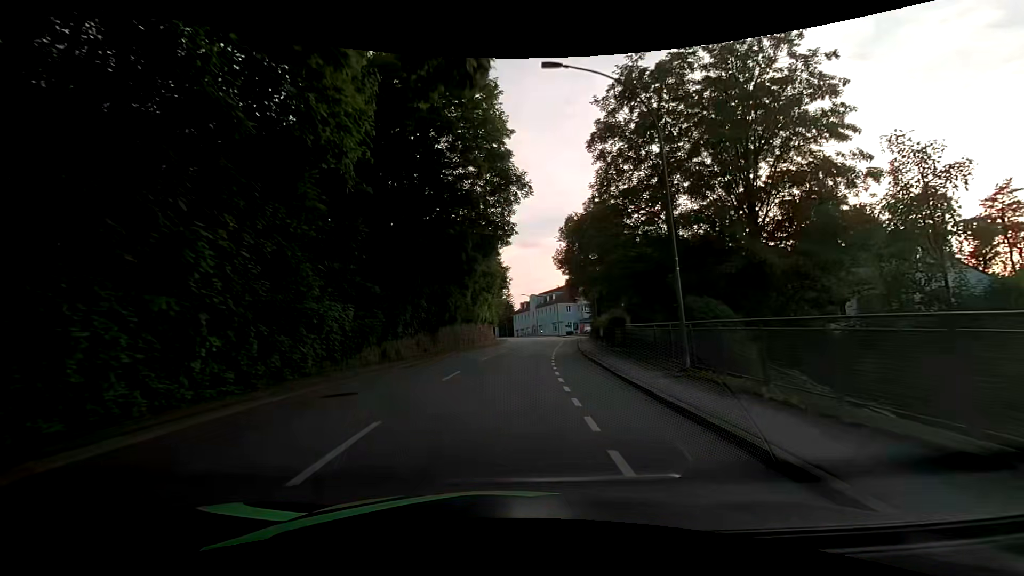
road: tertiary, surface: asphalt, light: Day
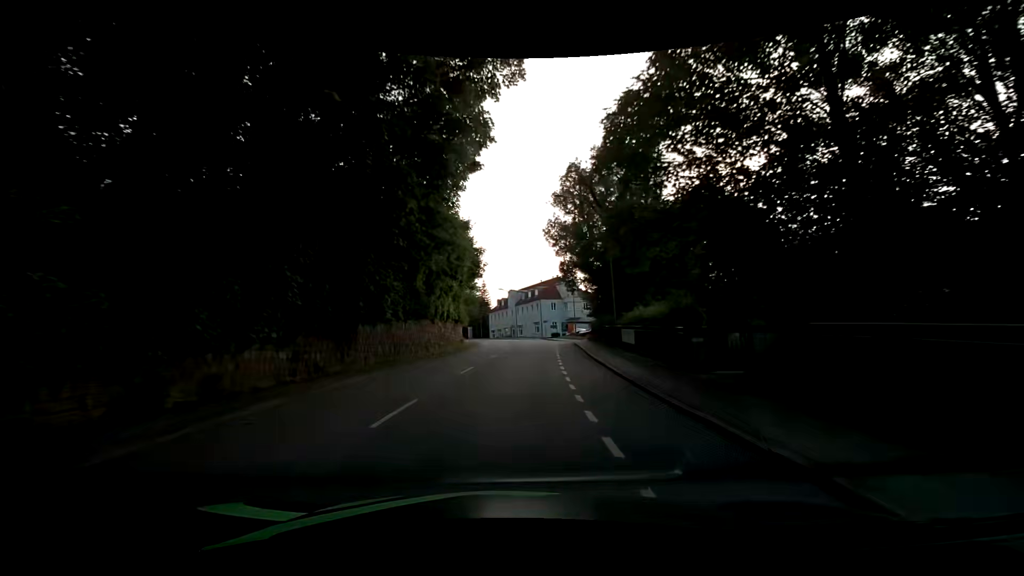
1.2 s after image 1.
(+0.1, +15.3) m; +1°
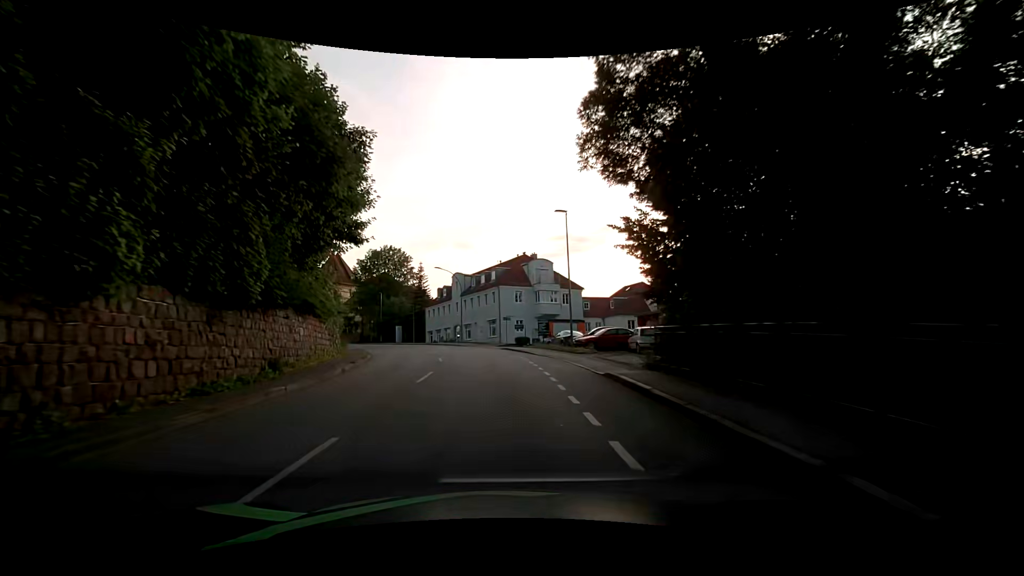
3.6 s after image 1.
(+1.8, +30.4) m; +5°
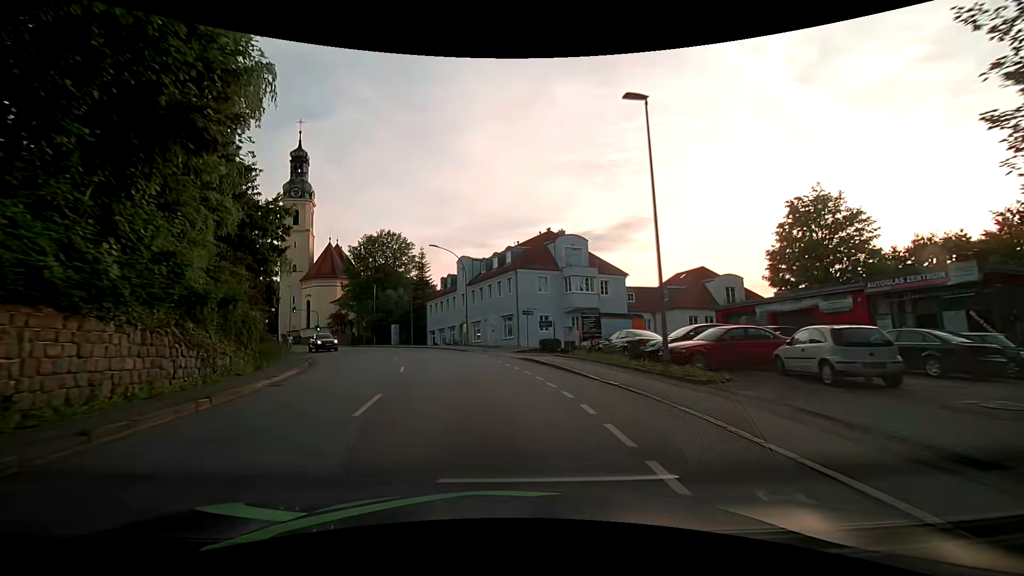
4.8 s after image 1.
(-0.1, +14.7) m; -1°
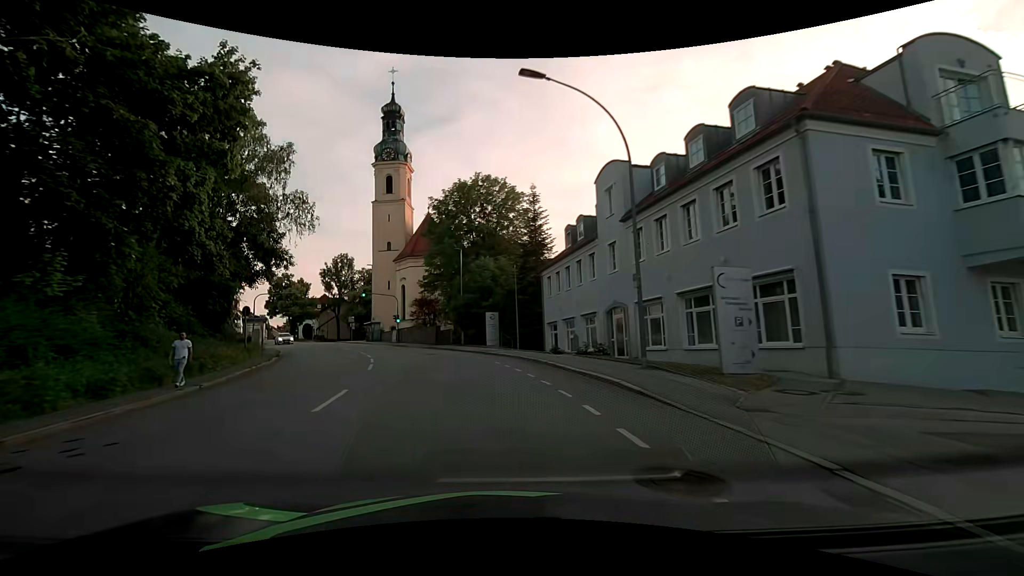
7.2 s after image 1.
(-3.5, +28.3) m; -16°
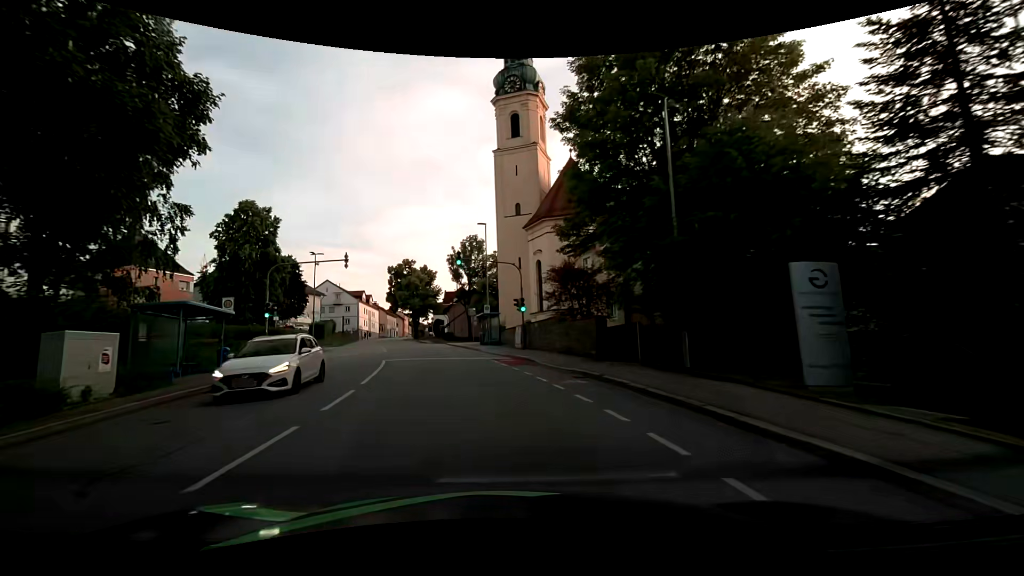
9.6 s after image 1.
(-4.0, +27.2) m; -18°
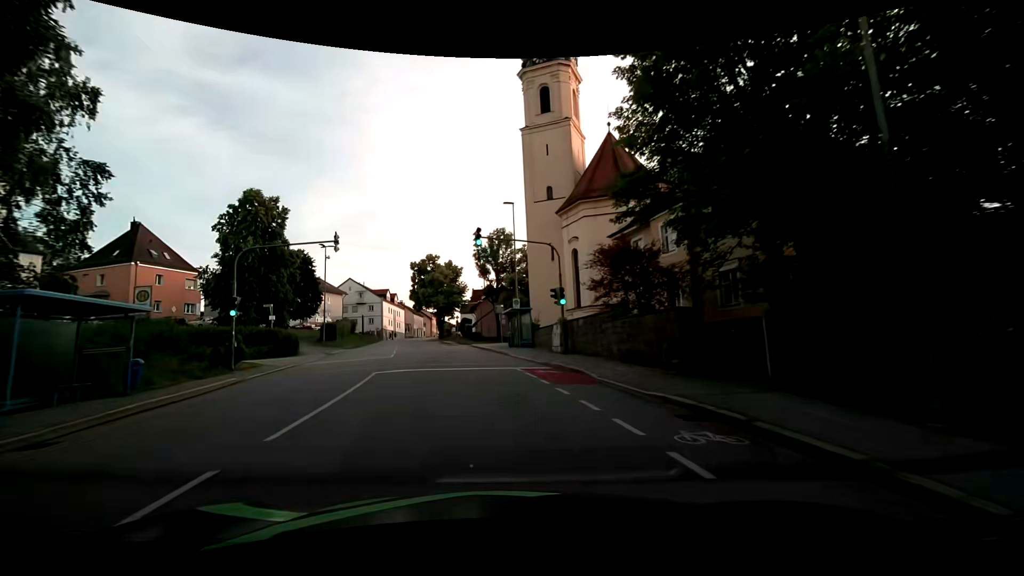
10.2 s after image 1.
(-0.1, +6.9) m; -2°
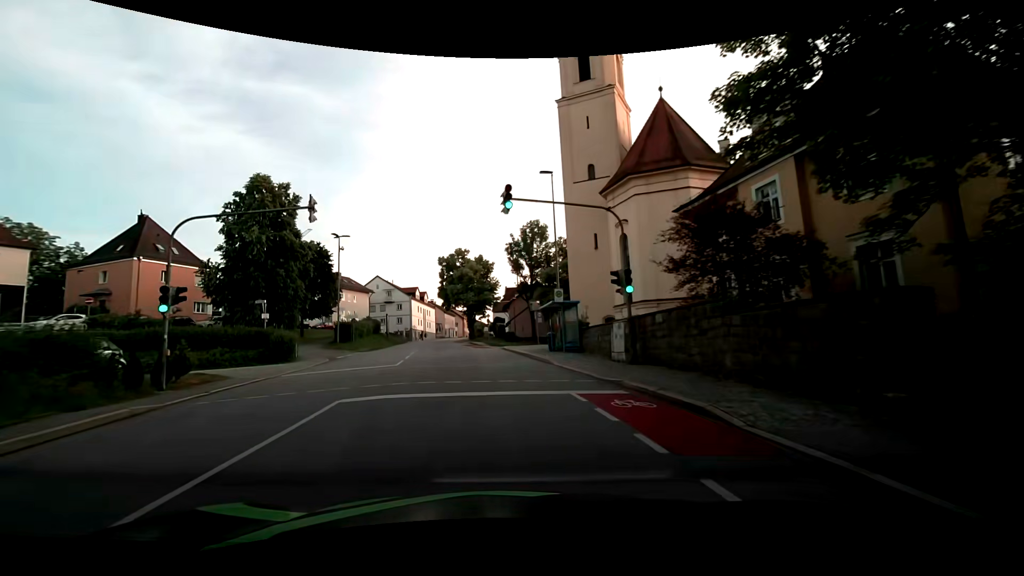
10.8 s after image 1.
(-0.3, +6.9) m; -4°
(0, +10) (-2, +20) (-3, +30) (-4, +40) (-6, +50) (-8, +59) (-9, +69) (-11, +79) (-12, +89) (-12, +99) m
